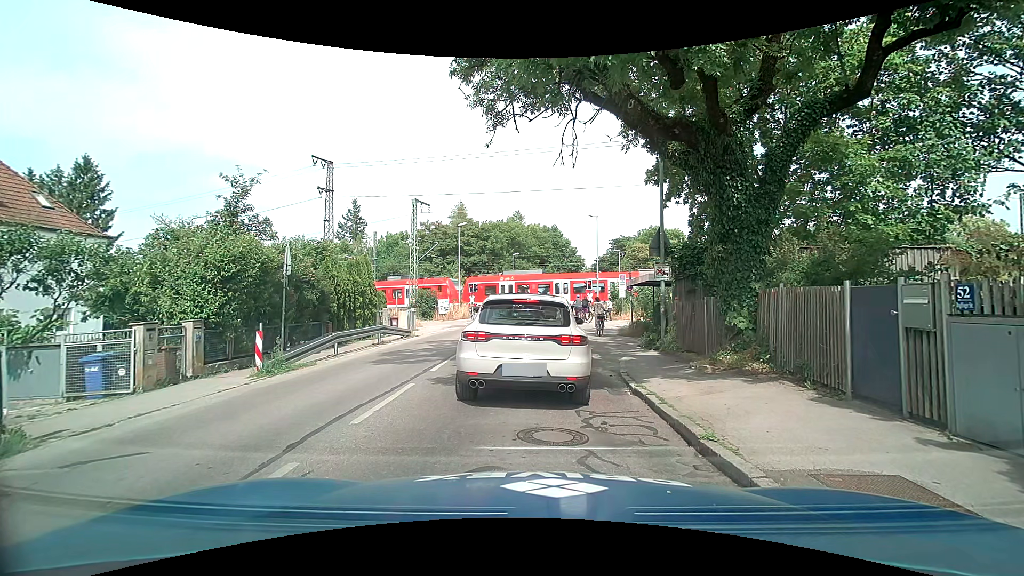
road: tertiary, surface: asphalt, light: Day
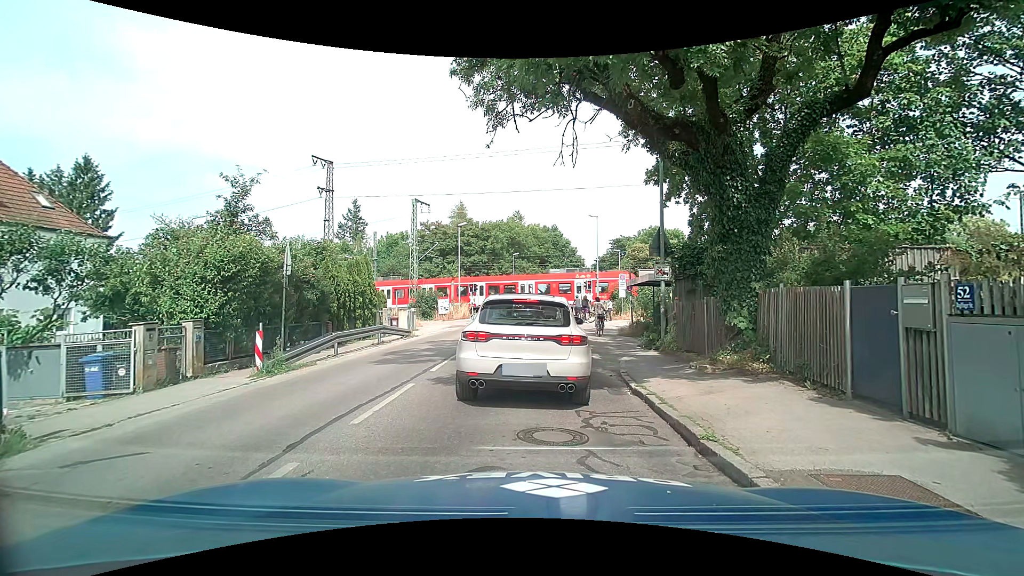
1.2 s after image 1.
(0.0, 0.0) m; 0°
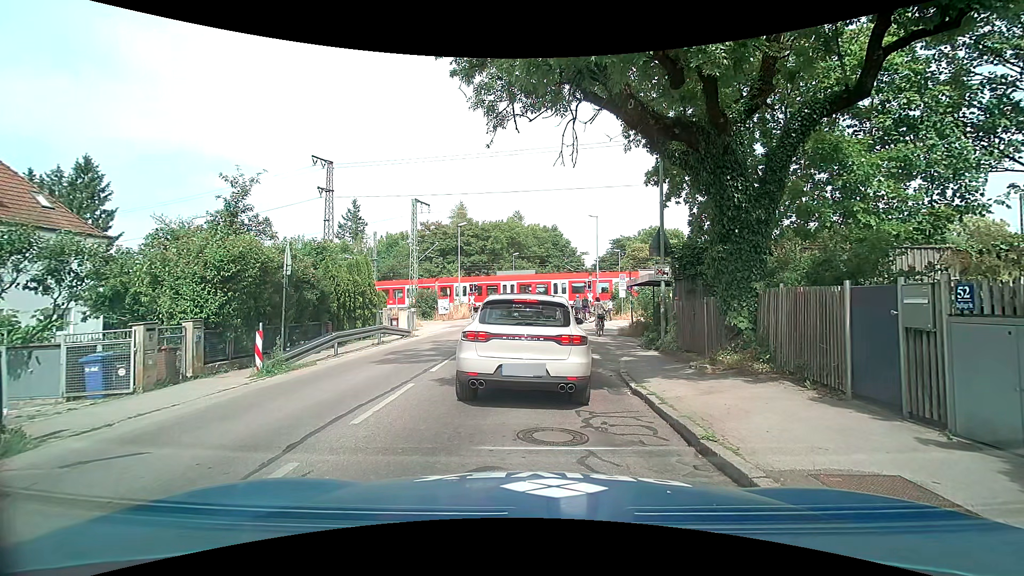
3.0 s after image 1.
(0.0, 0.0) m; 0°
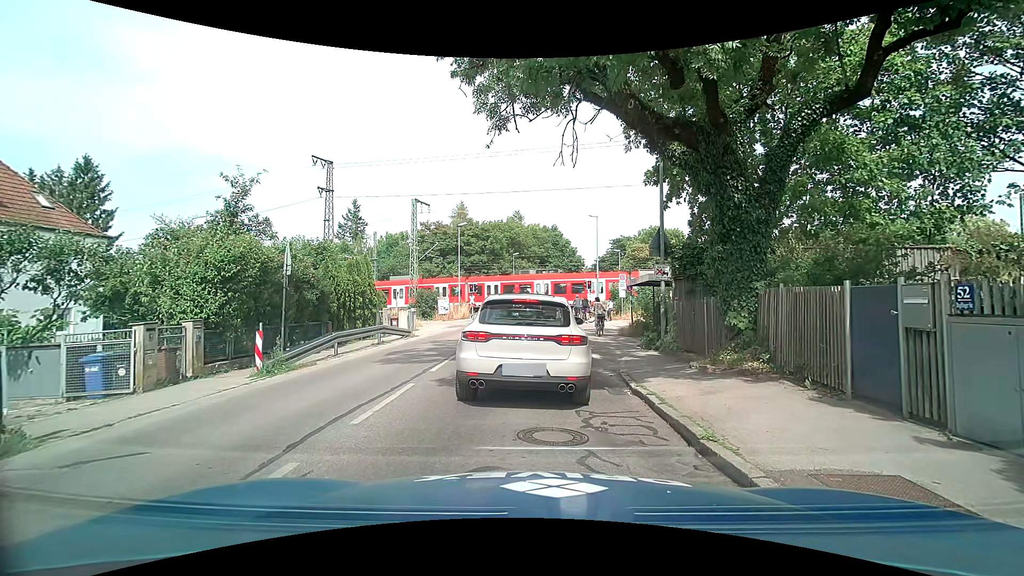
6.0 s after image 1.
(0.0, 0.0) m; 0°
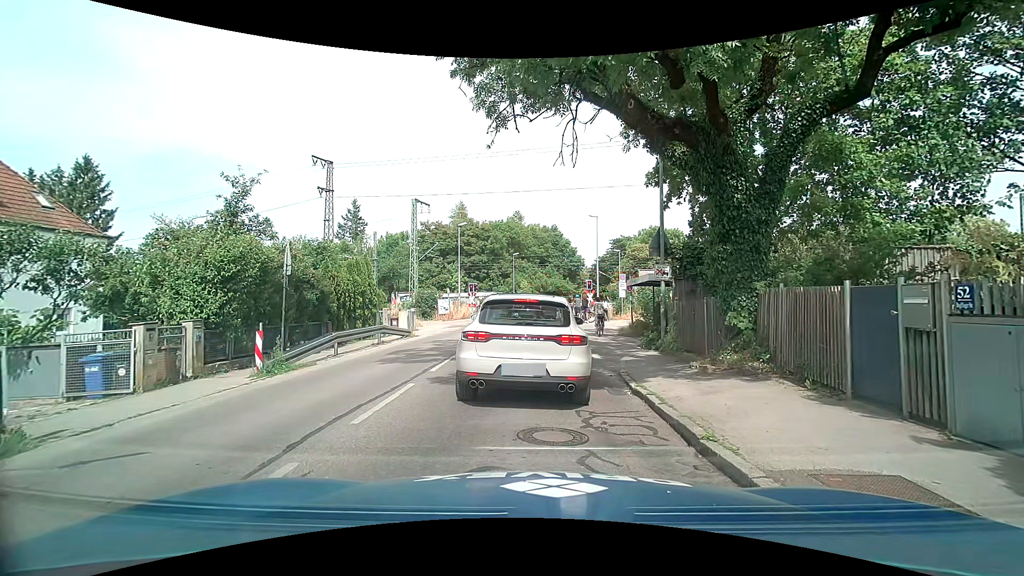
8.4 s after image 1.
(0.0, 0.0) m; 0°
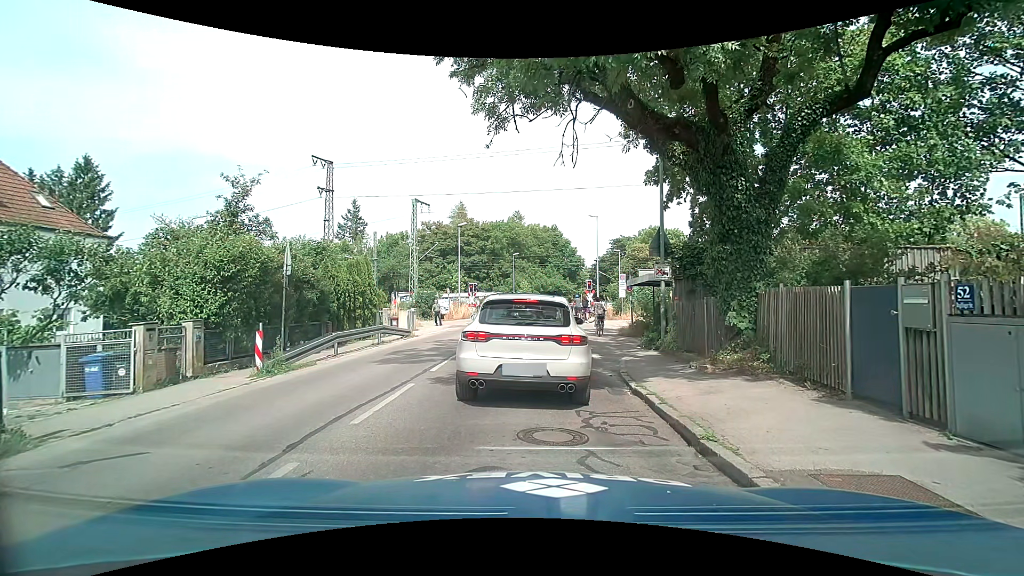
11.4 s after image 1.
(0.0, 0.0) m; 0°
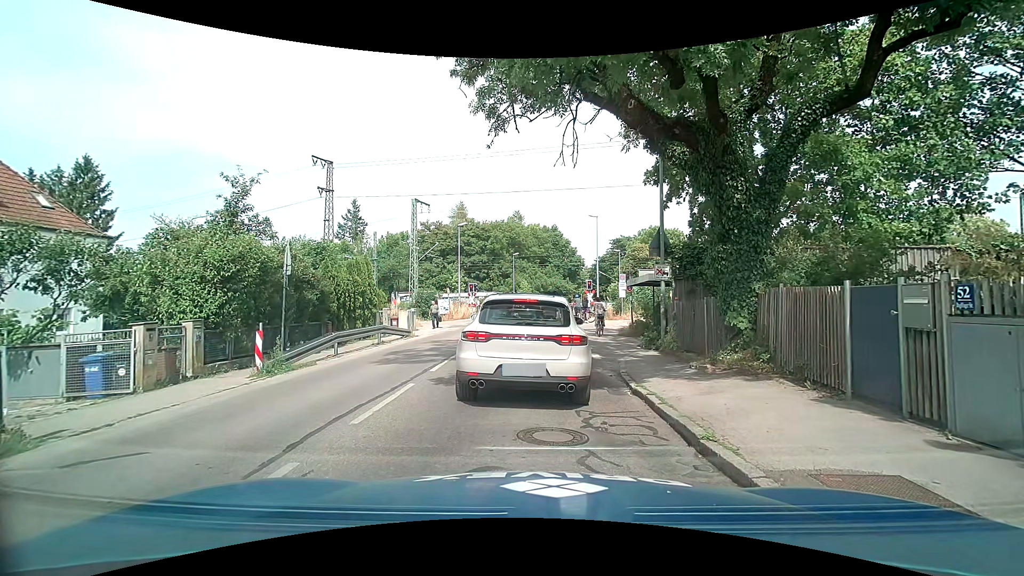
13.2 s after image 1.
(0.0, 0.0) m; 0°
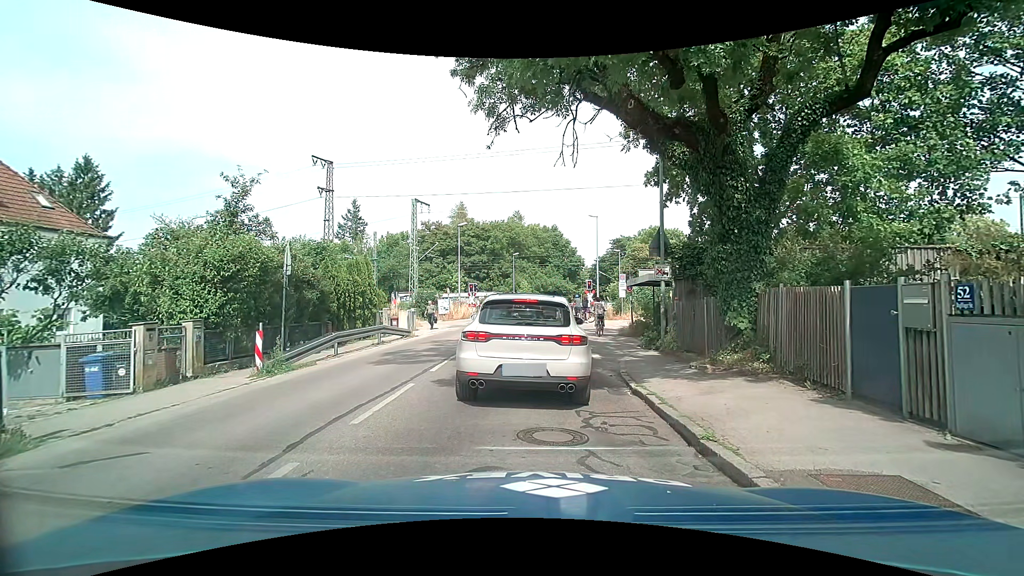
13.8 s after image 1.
(0.0, 0.0) m; 0°
